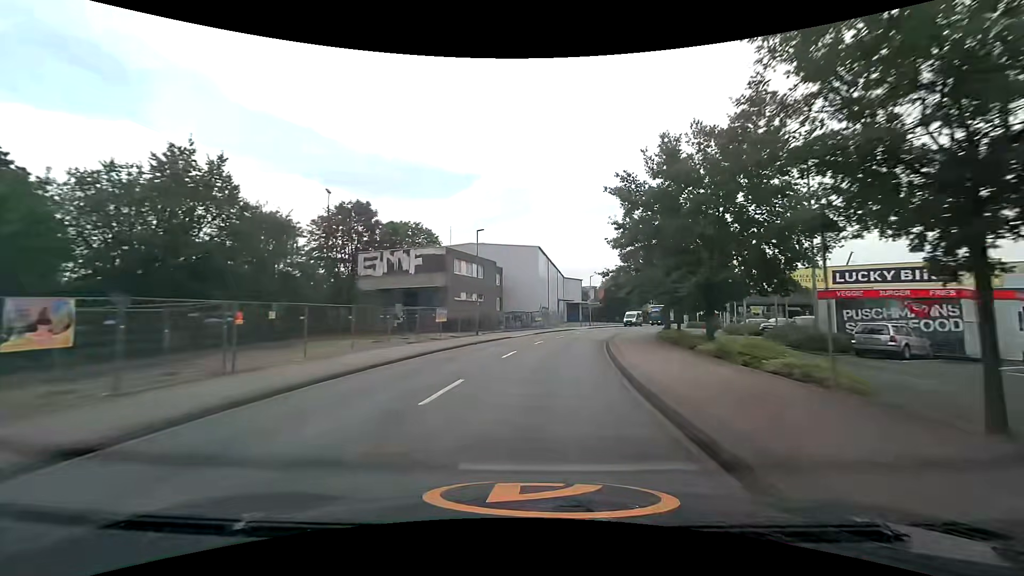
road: unclassified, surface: asphalt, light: Day
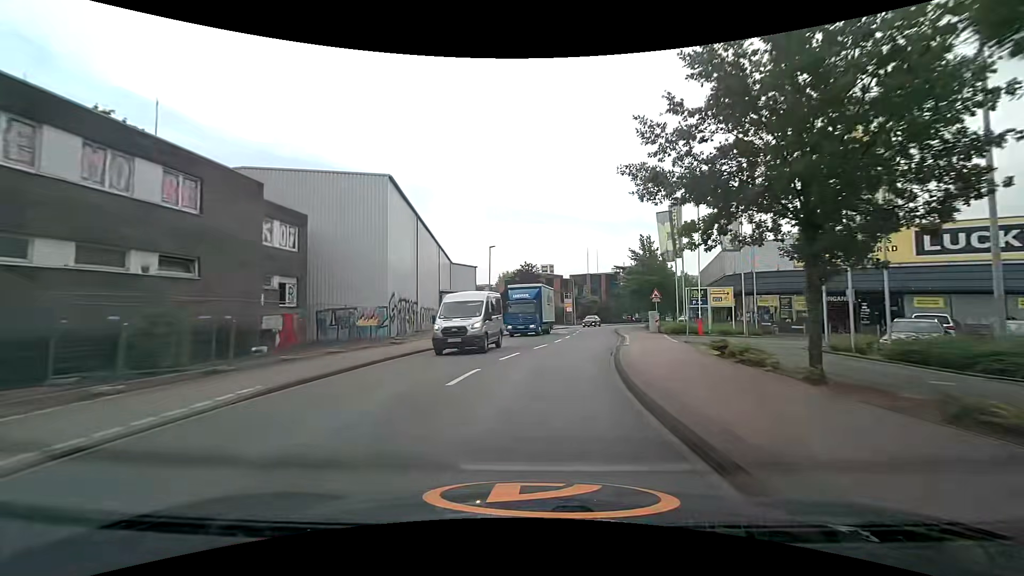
(+3.1, +32.9) m; +12°
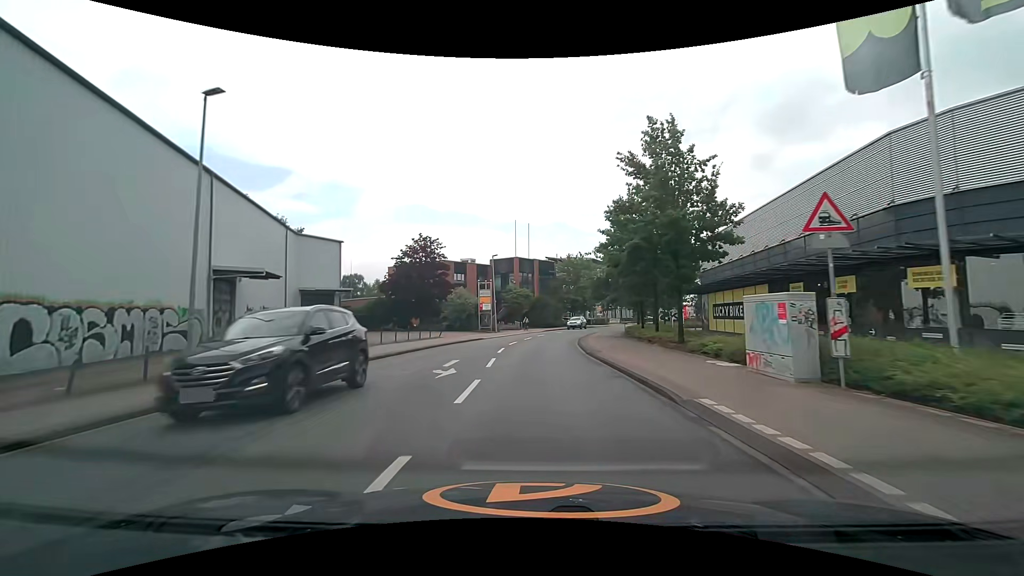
(+3.1, +31.3) m; +8°
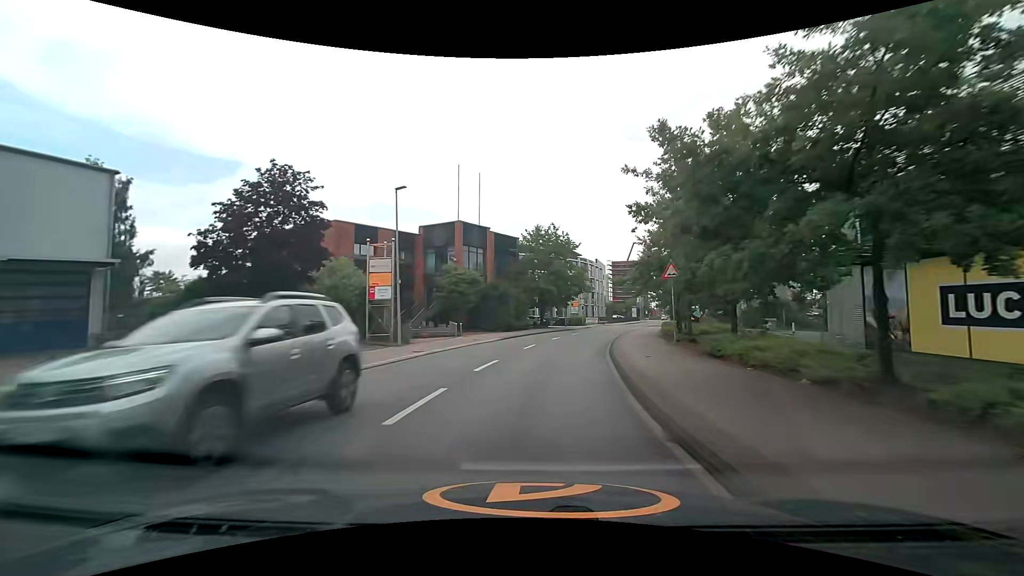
(+0.8, +25.6) m; +4°
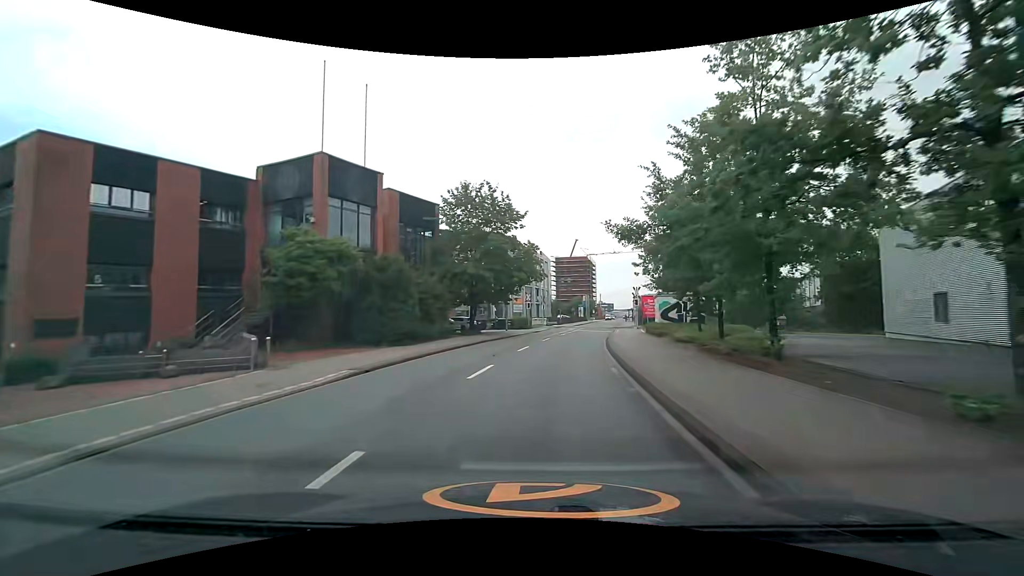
(+1.2, +18.9) m; +7°
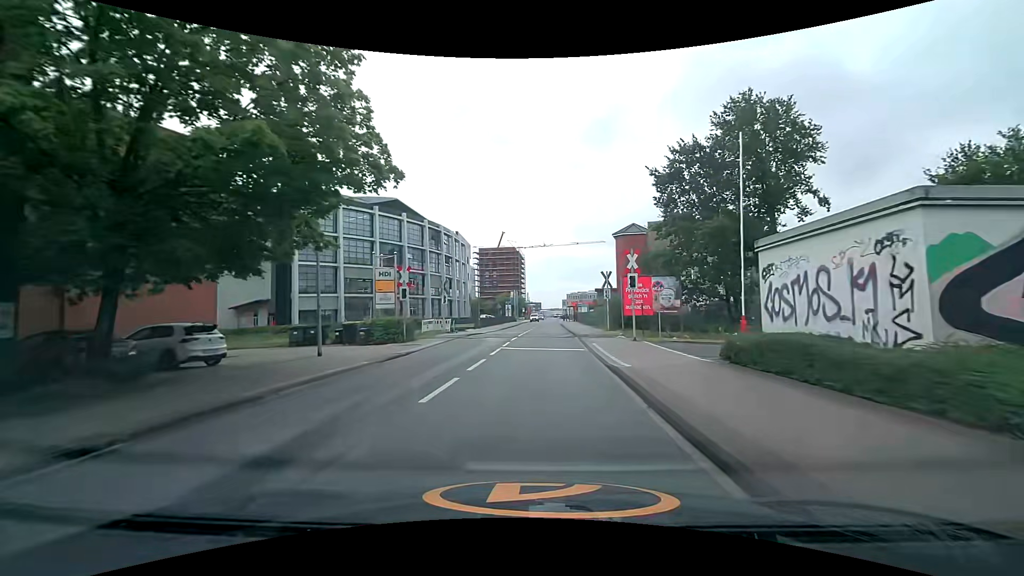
(+2.5, +29.1) m; +9°
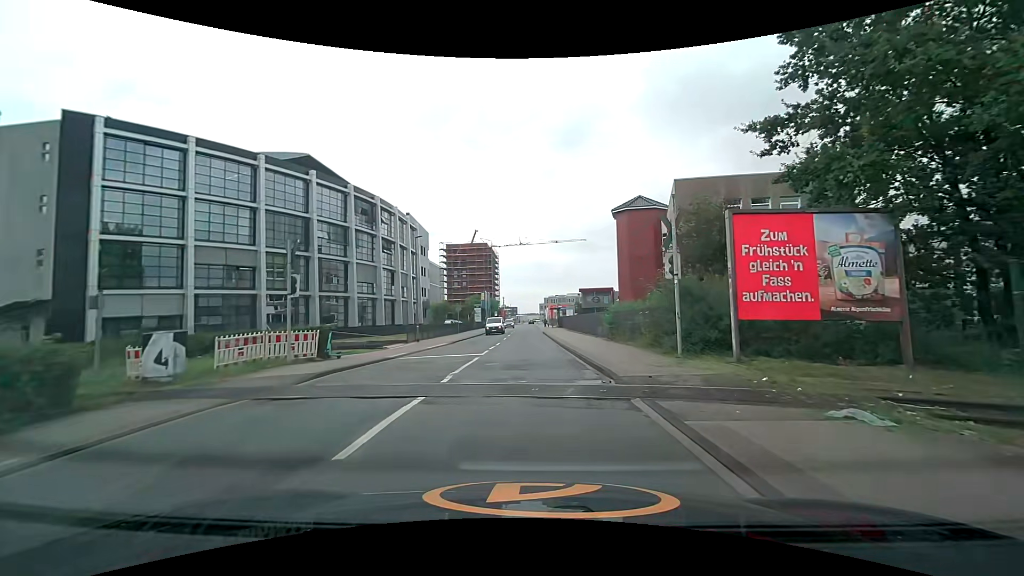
(+0.5, +20.8) m; +2°
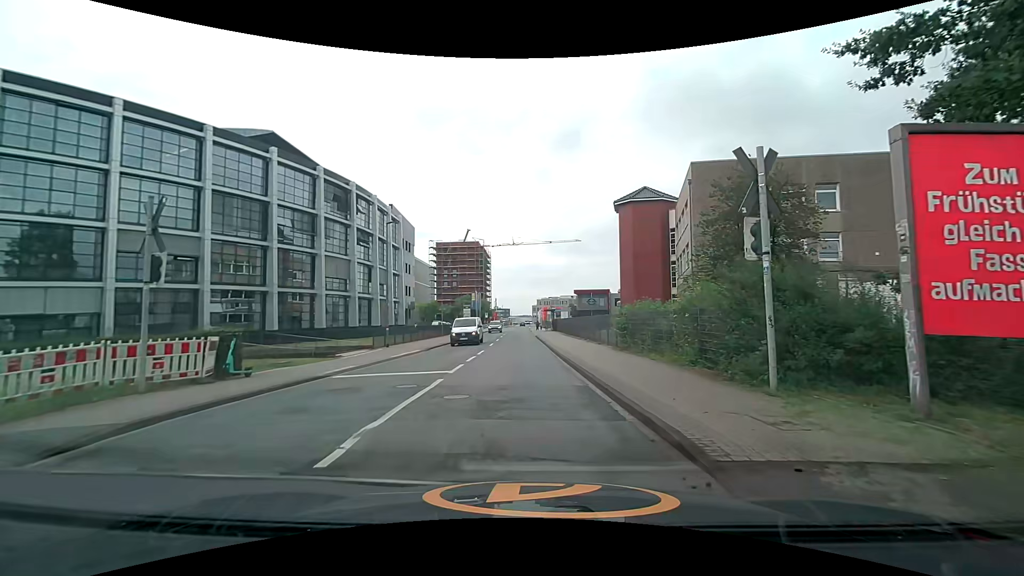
(+0.1, +5.6) m; +1°
